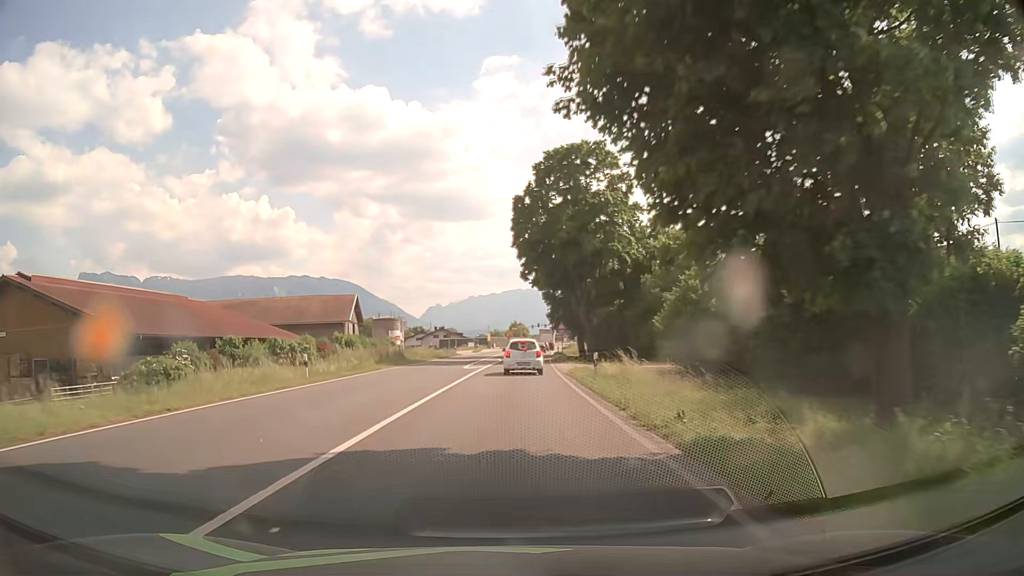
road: primary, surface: asphalt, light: Day
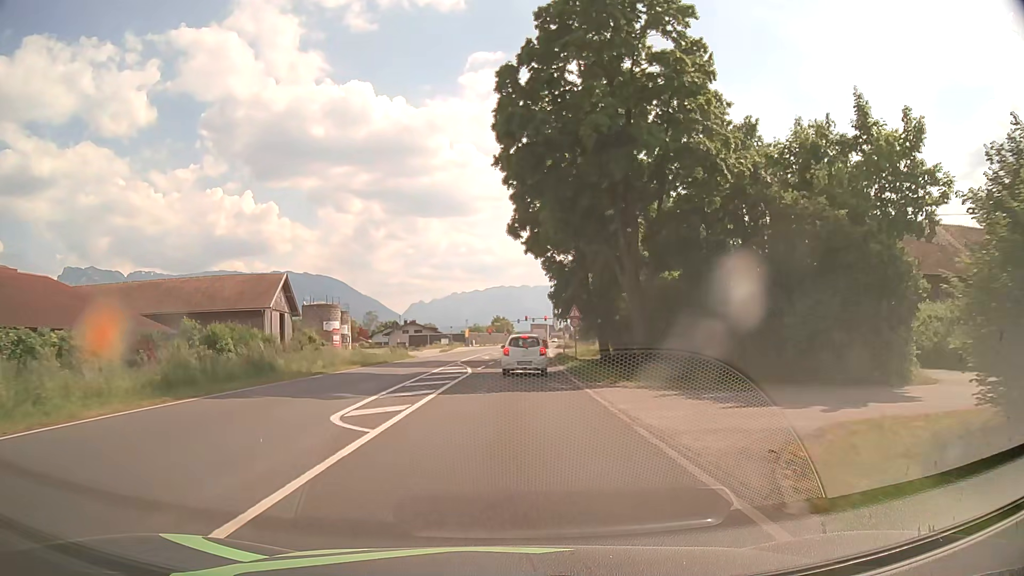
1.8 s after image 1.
(+0.3, +25.6) m; +2°
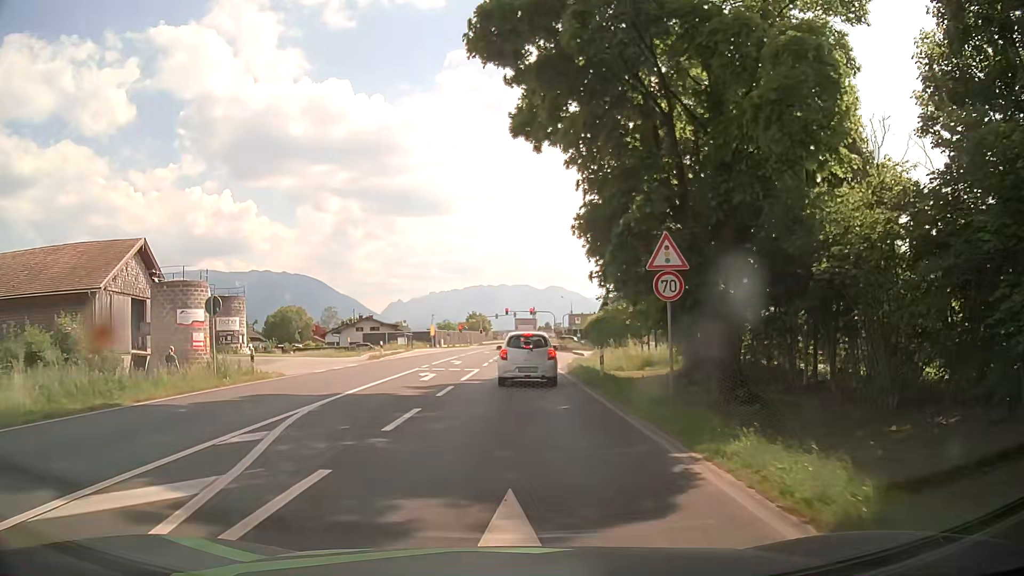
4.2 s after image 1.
(+0.2, +26.7) m; +1°
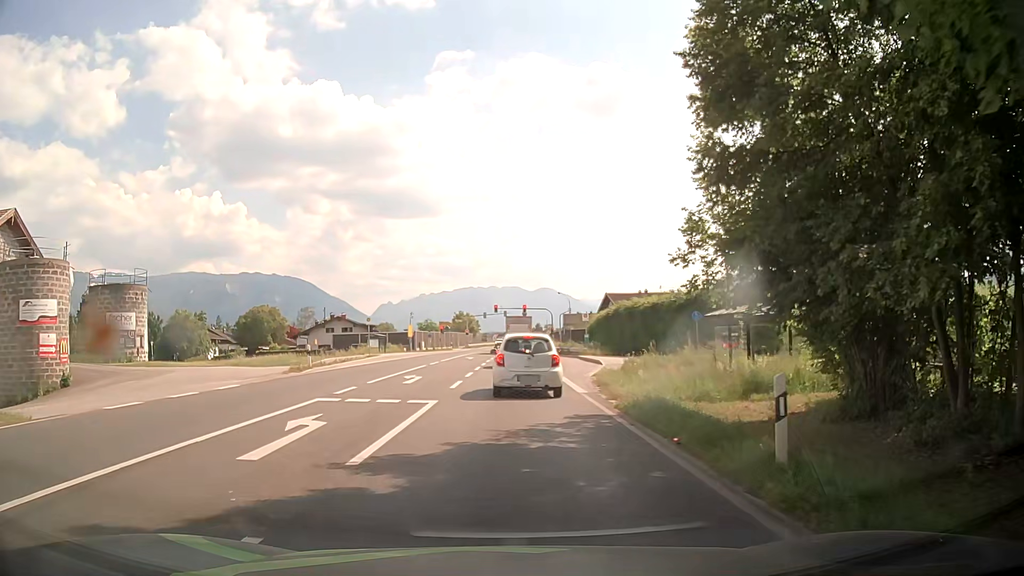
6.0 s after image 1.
(+0.2, +14.2) m; +1°
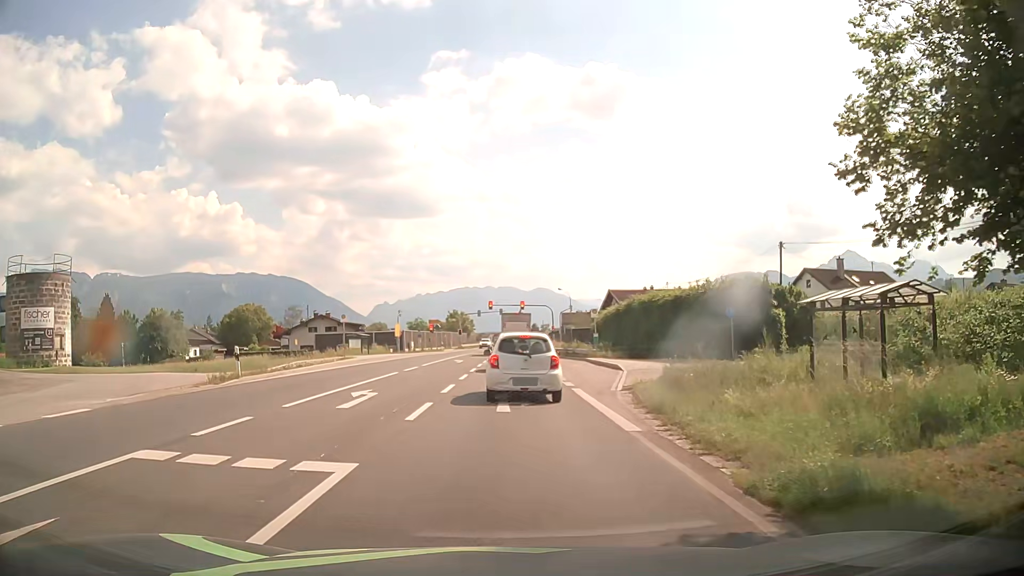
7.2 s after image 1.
(0.0, +7.7) m; +1°
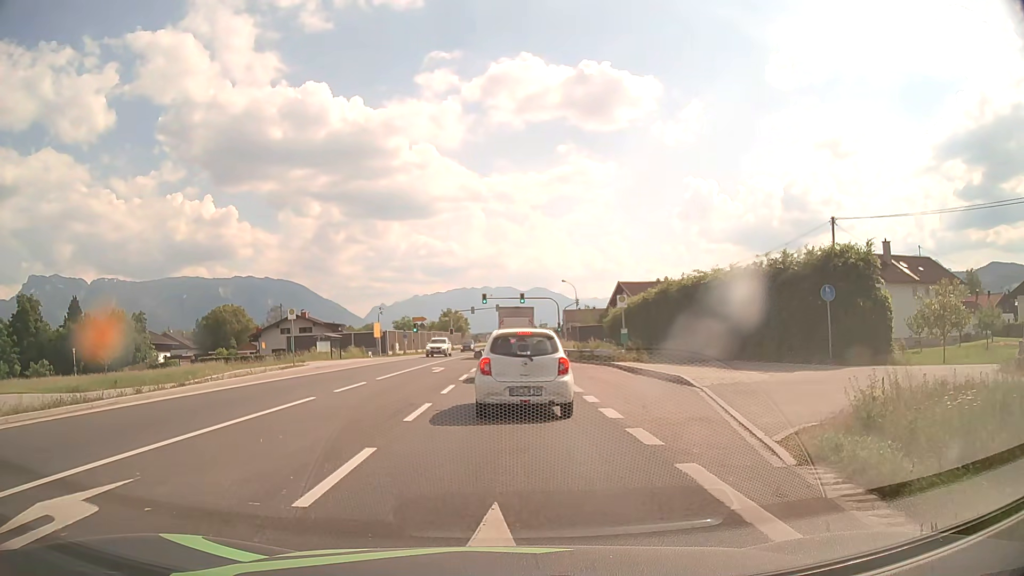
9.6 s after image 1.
(-0.1, +11.8) m; 0°
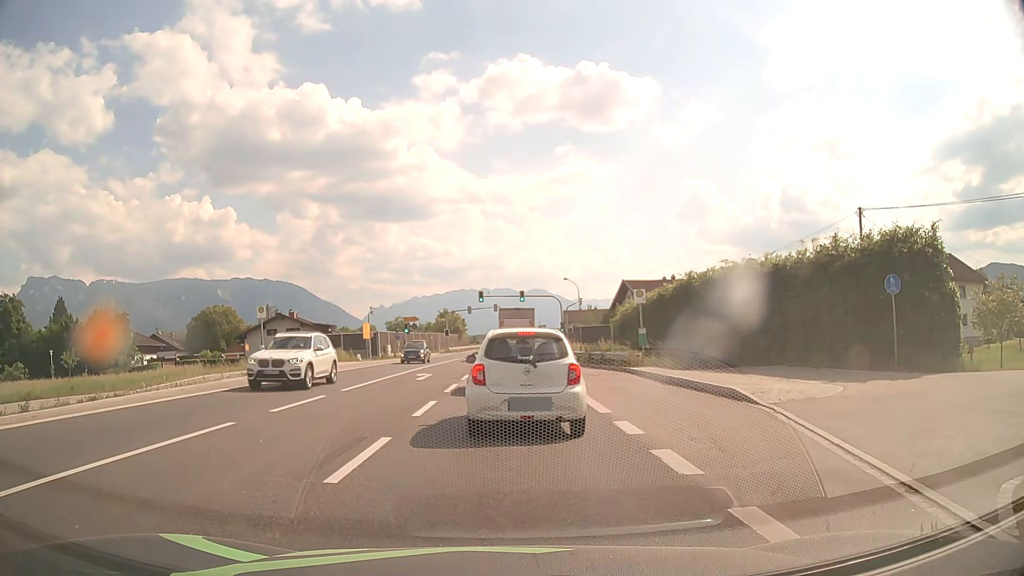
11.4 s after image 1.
(0.0, +4.7) m; -2°
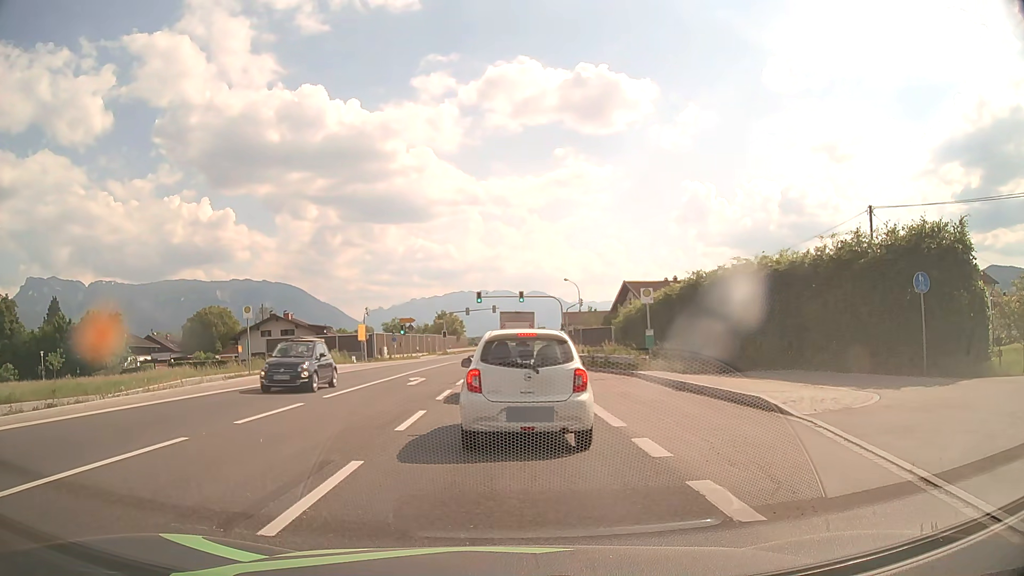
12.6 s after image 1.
(0.0, +1.7) m; +1°
(0, +10) (0, +20) (+1, +30) (+1, +40) (+1, +50) (+2, +60) (+2, +70) (+2, +80) (+3, +90) (+3, +100) m
